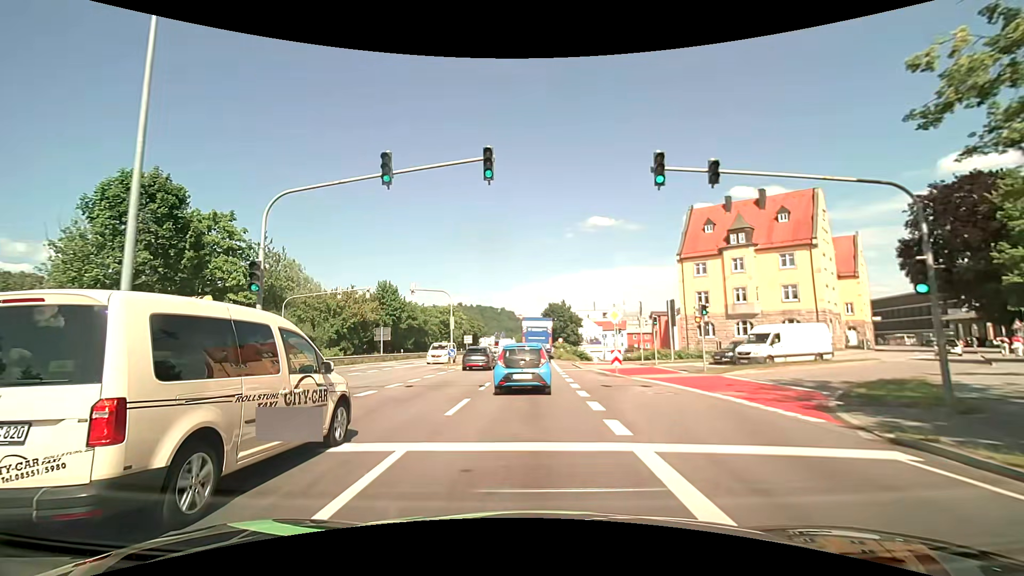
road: primary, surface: asphalt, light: Day
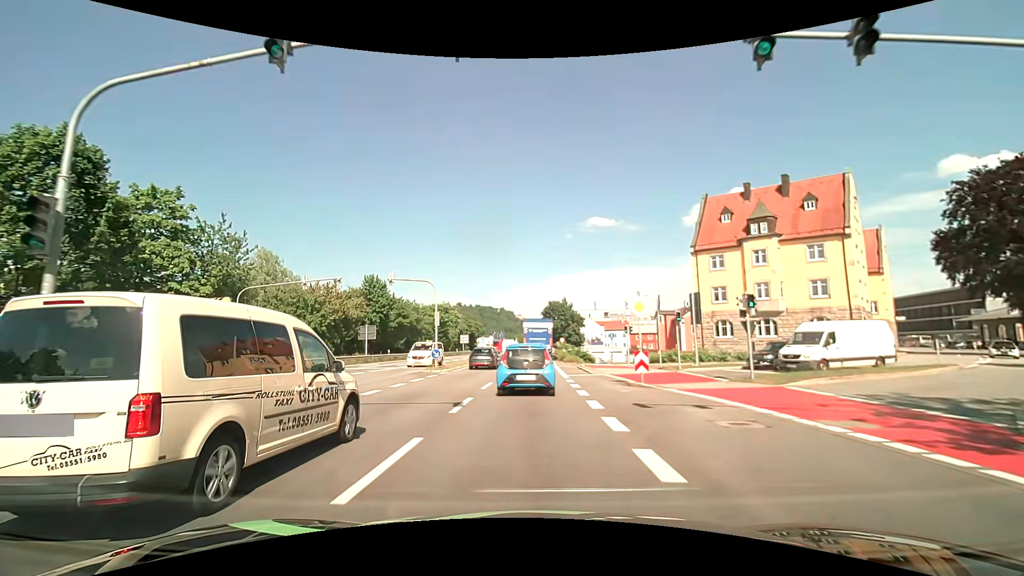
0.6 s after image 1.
(+0.1, +5.7) m; 0°
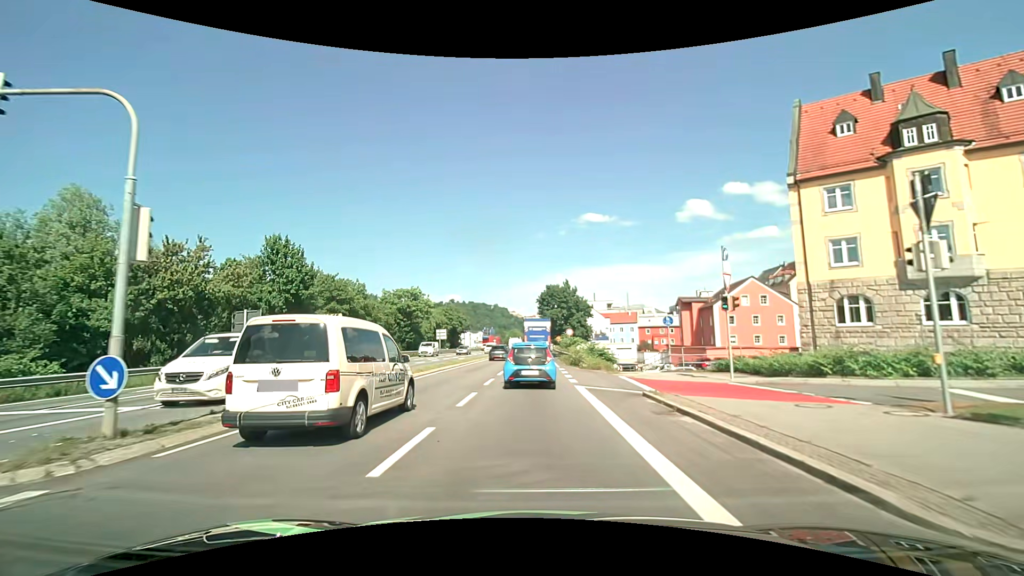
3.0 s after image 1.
(+0.2, +23.2) m; 0°
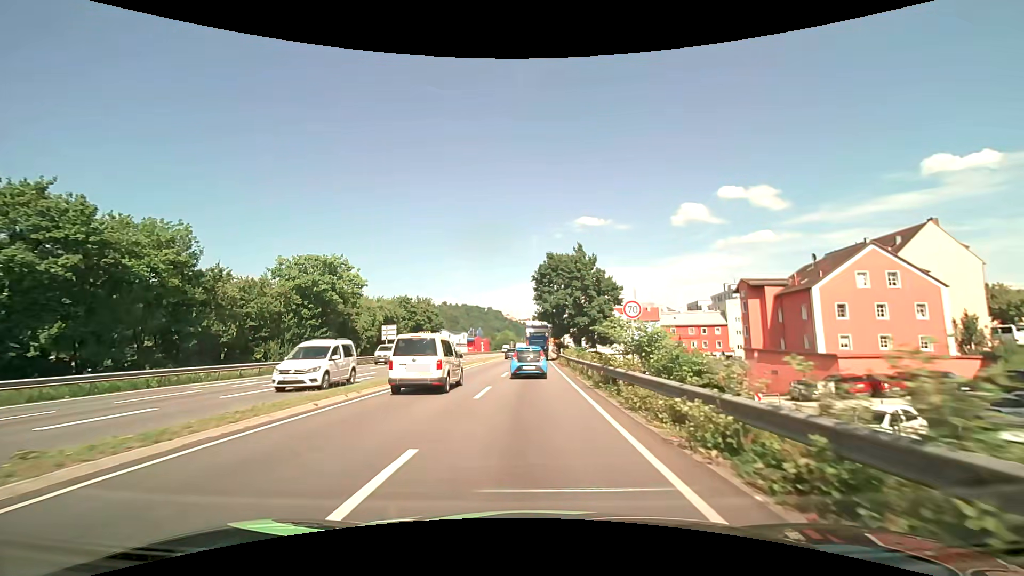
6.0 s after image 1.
(+0.3, +31.7) m; +1°
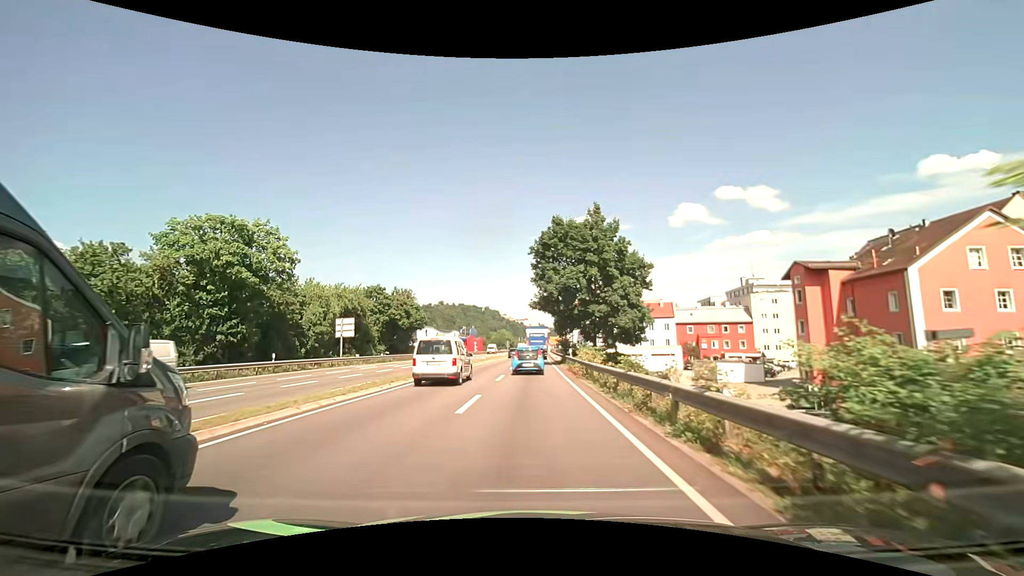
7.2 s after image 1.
(+0.1, +14.2) m; 0°
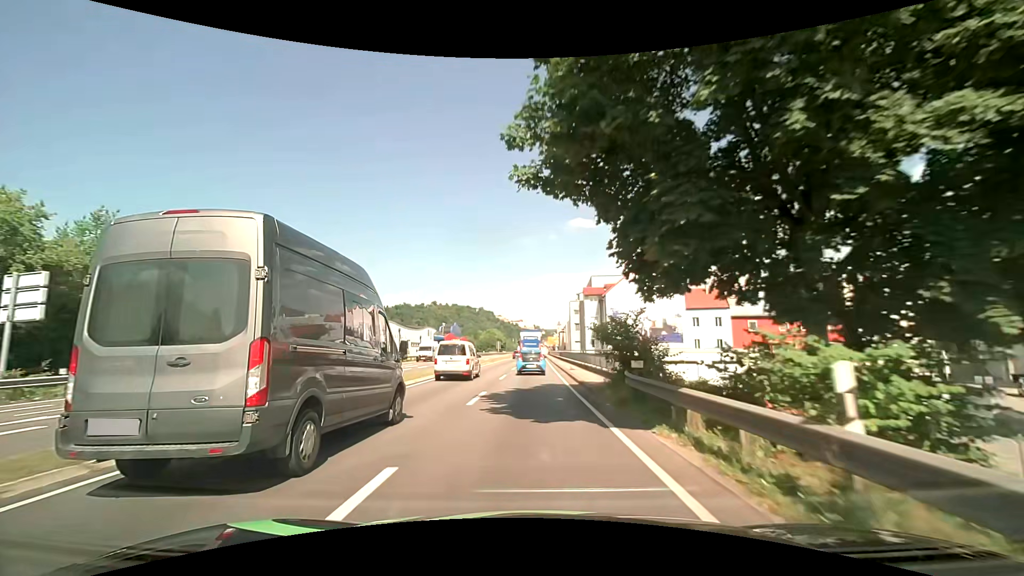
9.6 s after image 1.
(+0.3, +30.9) m; +1°
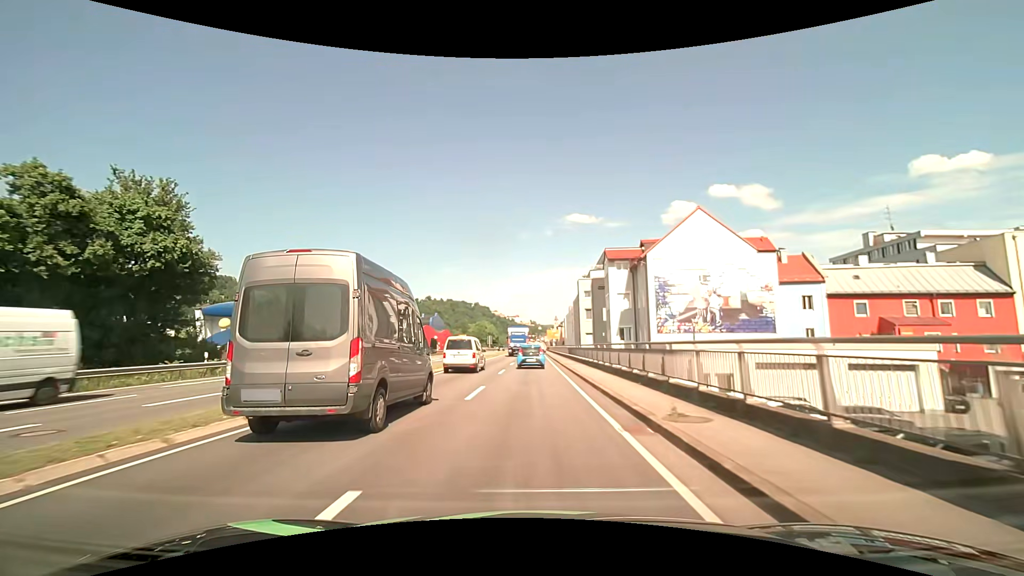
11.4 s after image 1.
(+0.1, +24.2) m; +1°
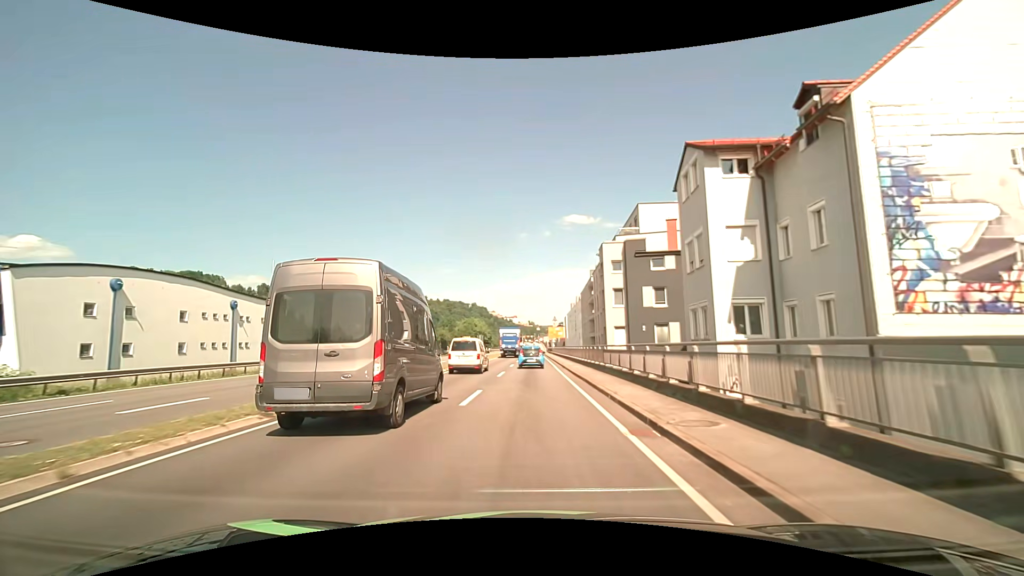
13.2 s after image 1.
(0.0, +25.1) m; 0°
(0, +10) (0, +20) (0, +30) (0, +40) (0, +50) (0, +60) (0, +70) (0, +80) (0, +90) (0, +100) m
